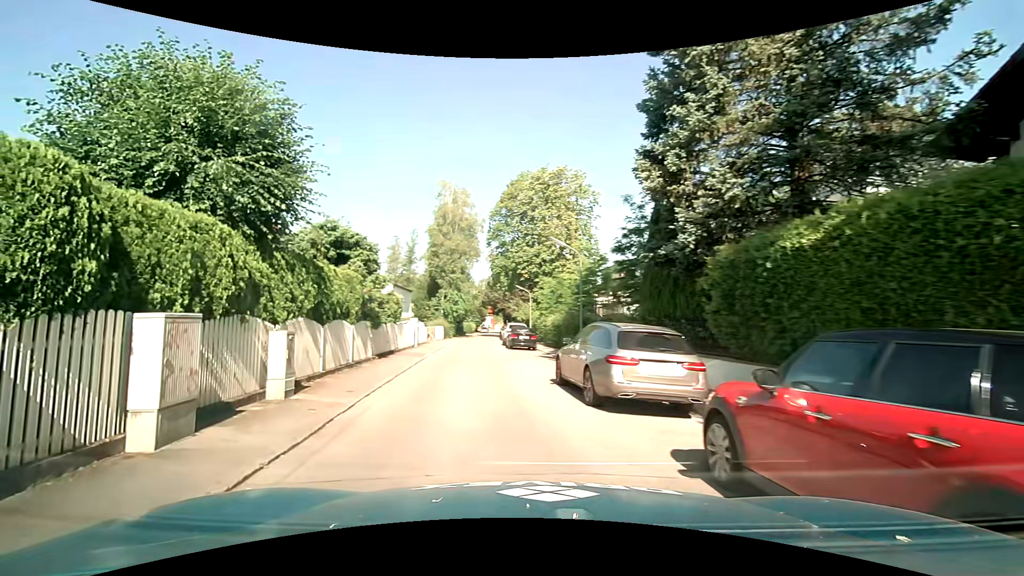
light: Day
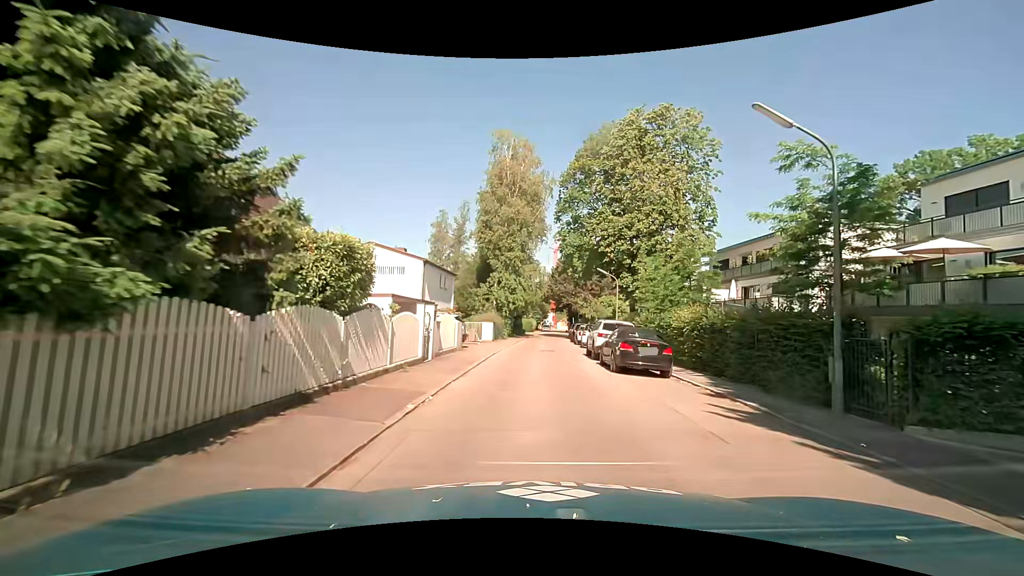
(-1.4, +15.8) m; -5°
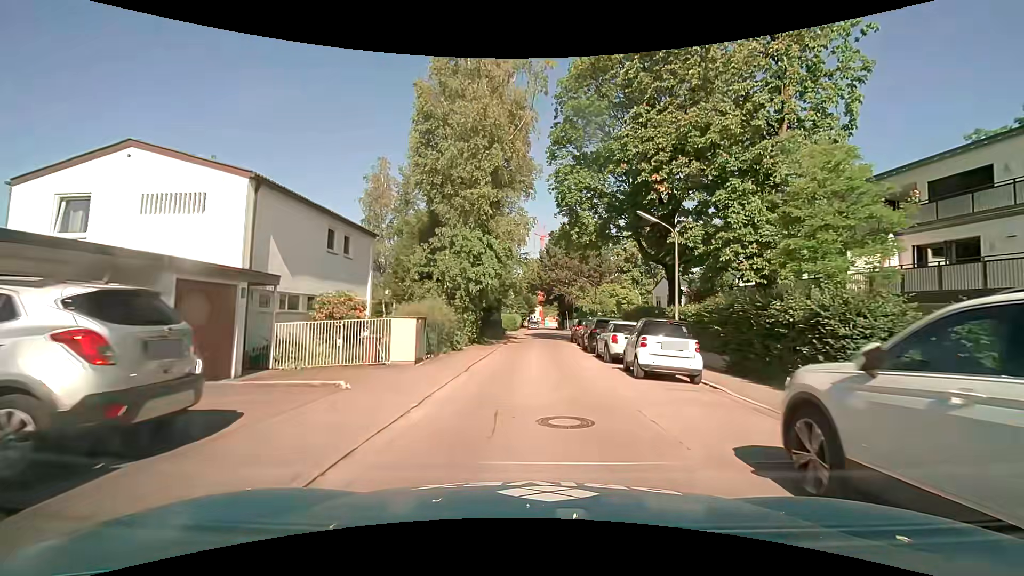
(+0.1, +19.4) m; +1°
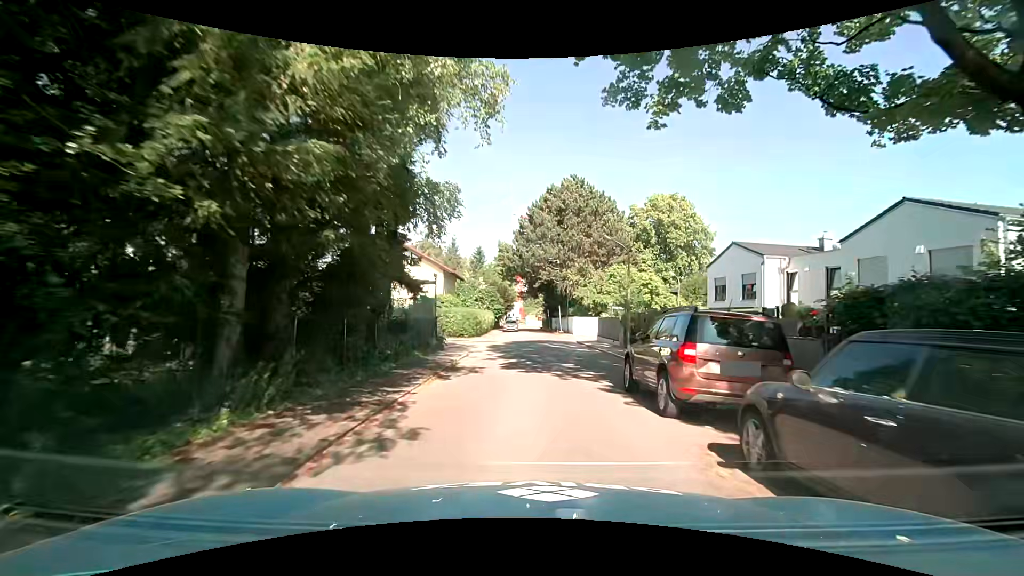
(+0.6, +25.0) m; +3°
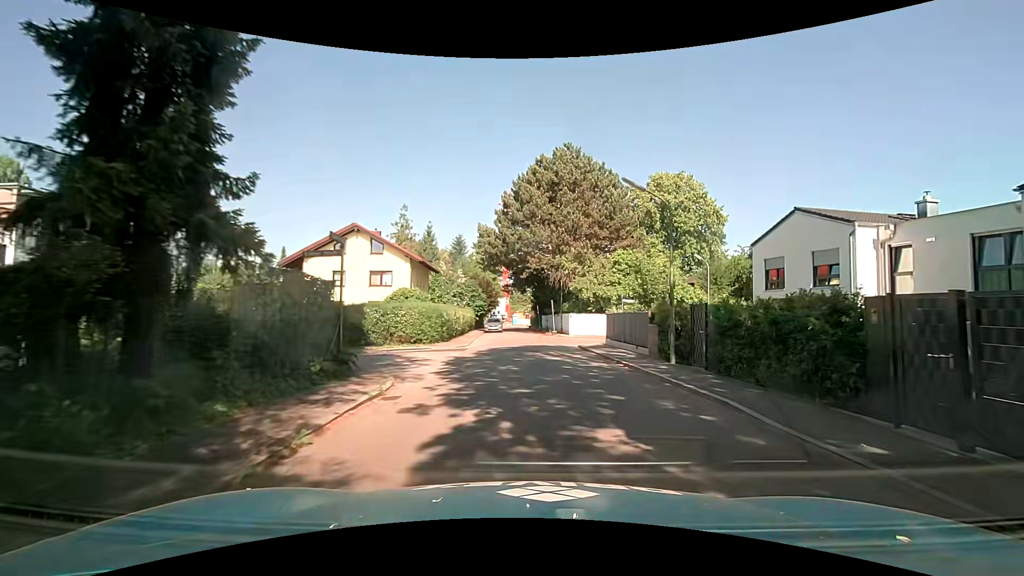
(0.0, +9.6) m; +1°
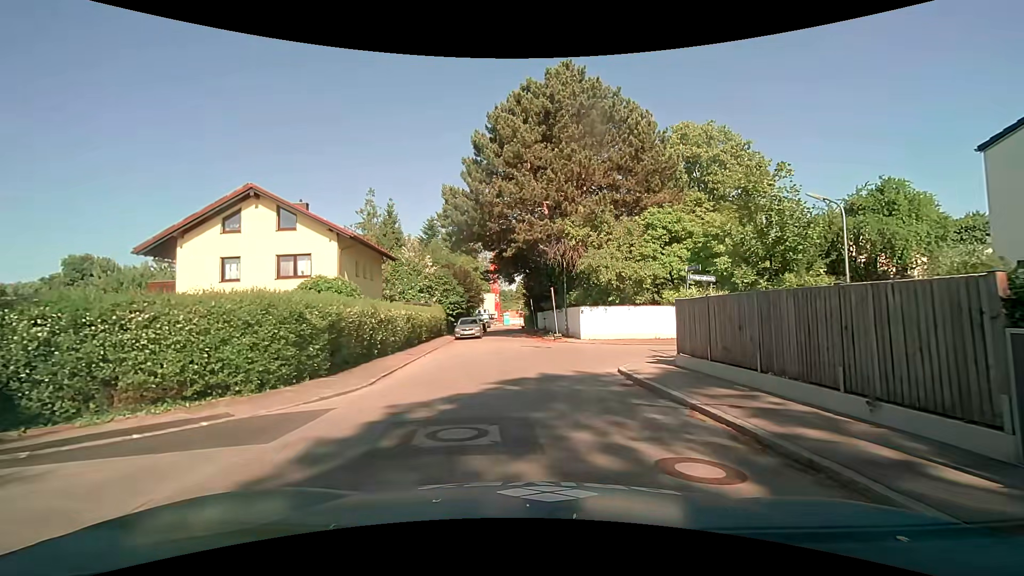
(+0.3, +14.5) m; +1°
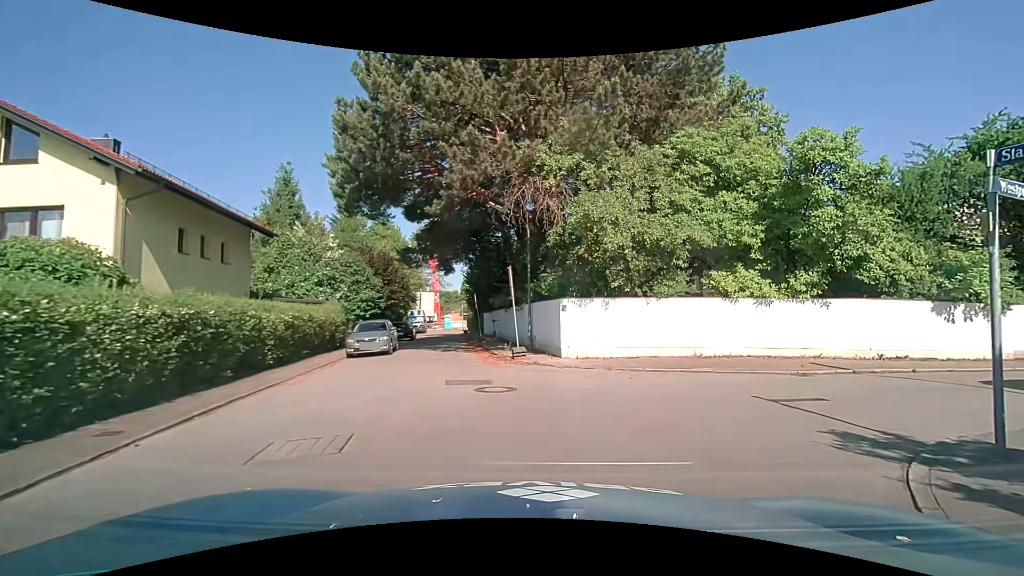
(-0.1, +12.4) m; +8°
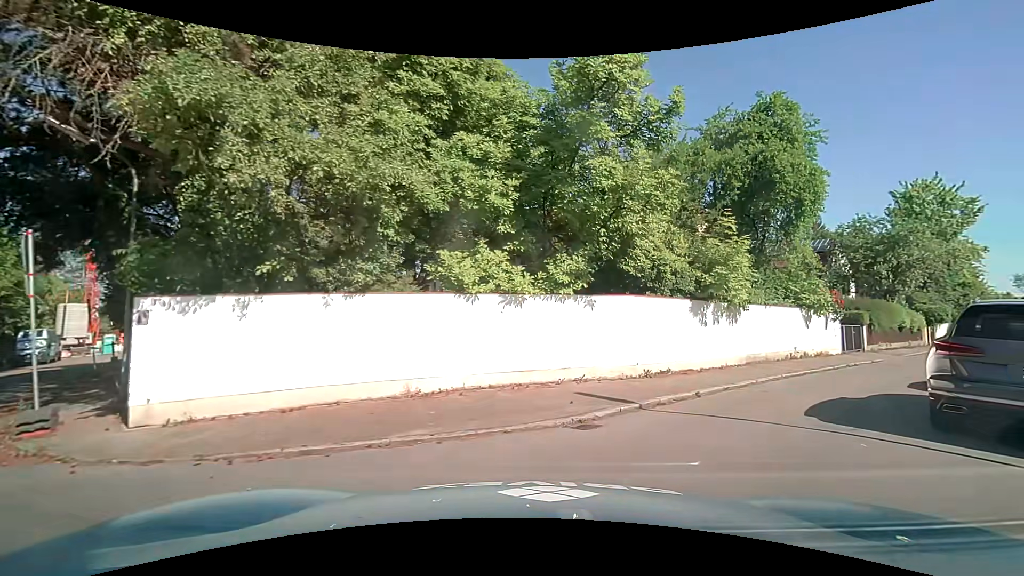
(+1.5, +6.9) m; +27°
(+3, +9) (+10, +17) (+17, +24) (+24, +31) (+32, +37) (+40, +44) (+47, +50) (+54, +57) (+61, +64) (+67, +72) m
